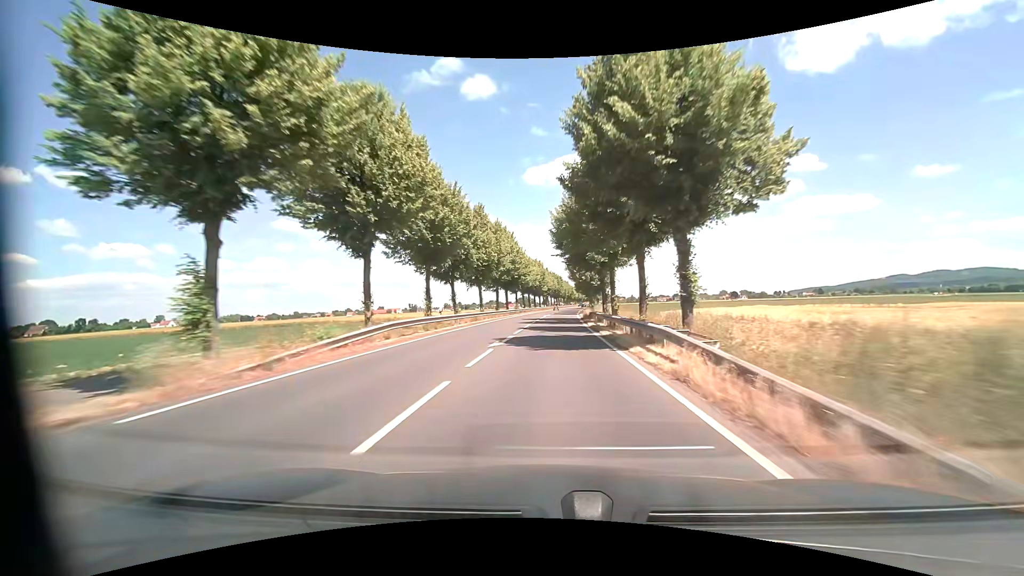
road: primary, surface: asphalt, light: Day
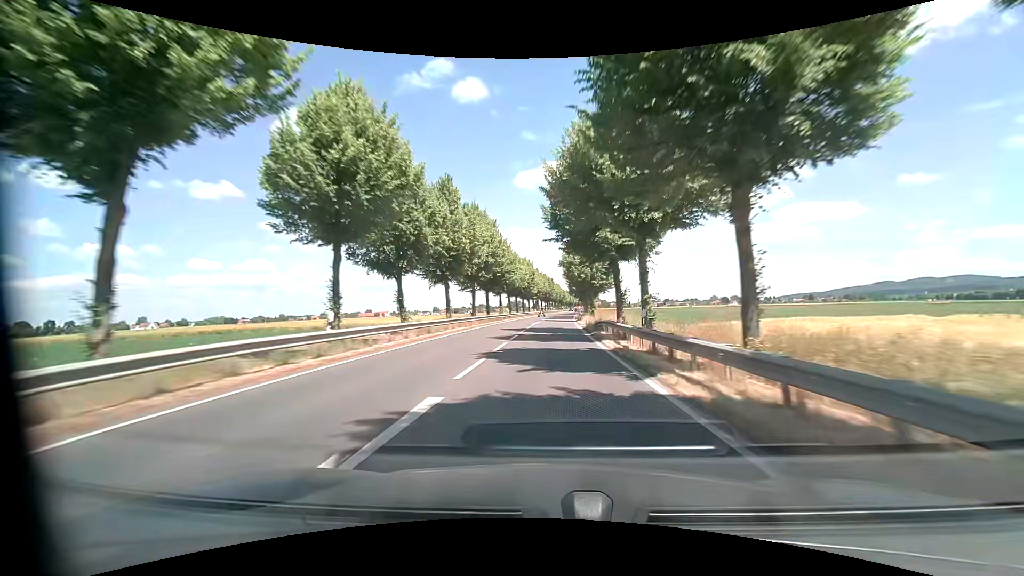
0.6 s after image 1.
(+0.1, +13.1) m; +1°
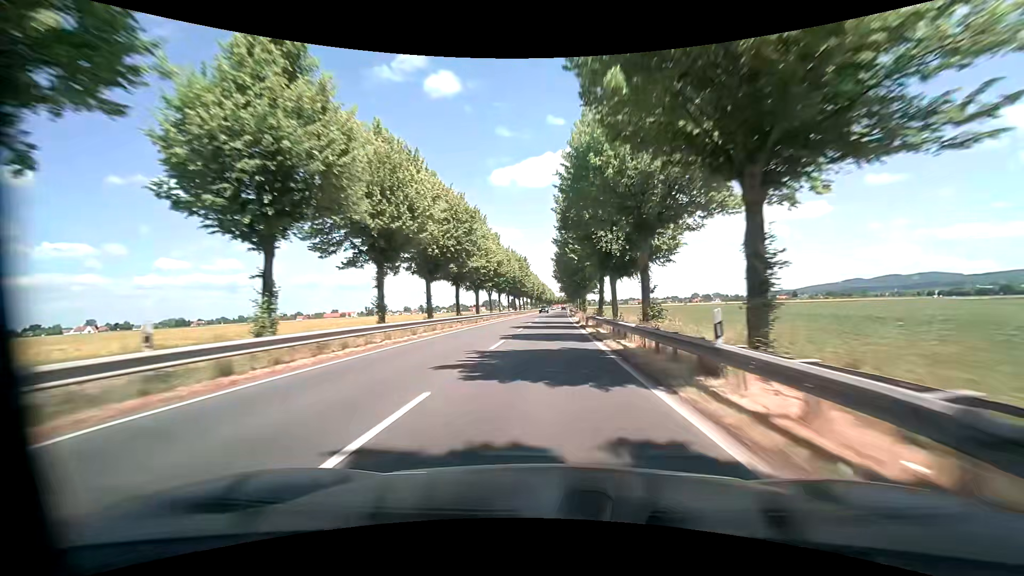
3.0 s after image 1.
(+1.5, +54.3) m; +3°
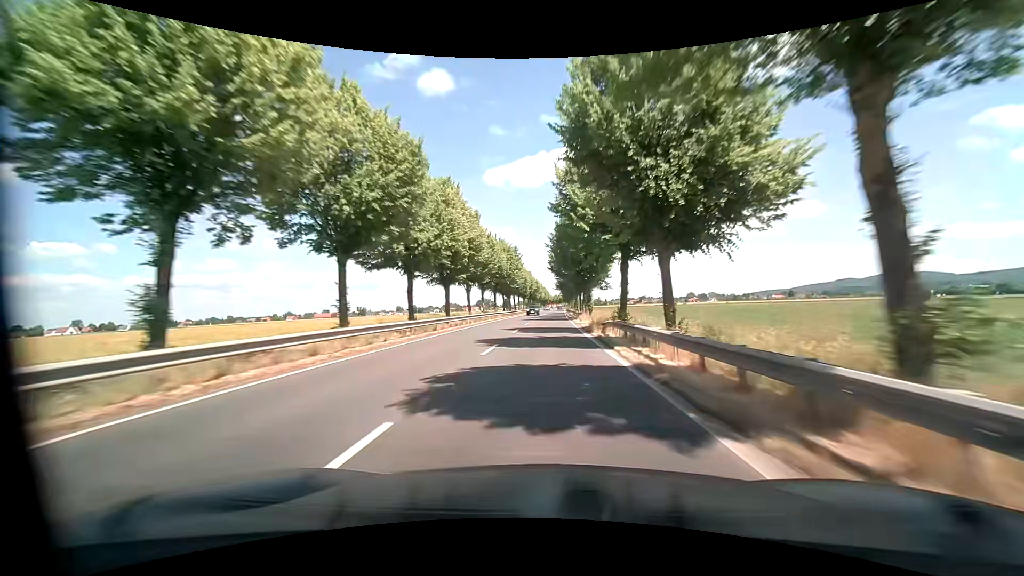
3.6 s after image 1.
(+0.1, +14.0) m; +1°
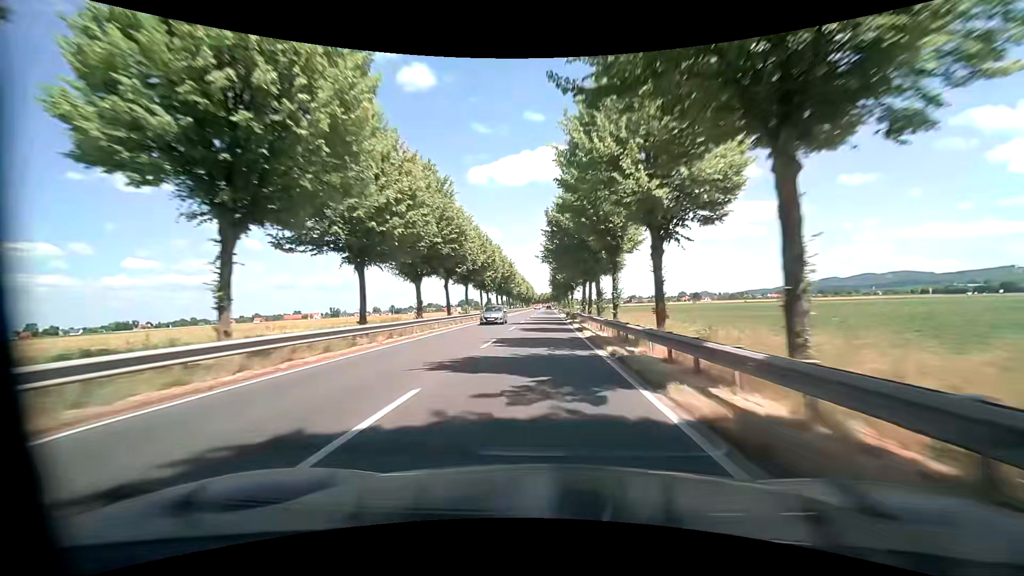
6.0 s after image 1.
(+1.2, +57.4) m; +2°
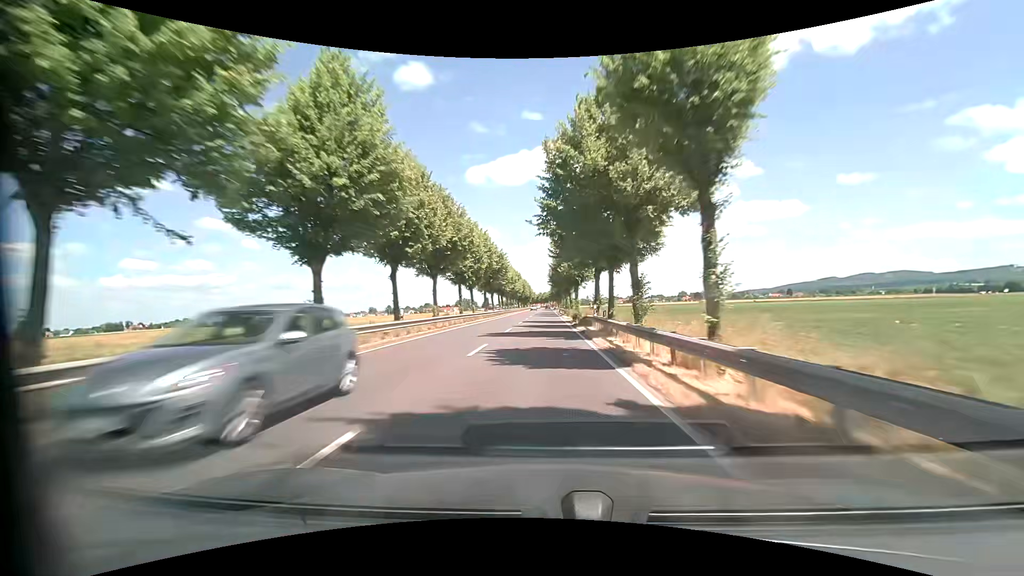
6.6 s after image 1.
(+0.1, +14.6) m; 0°
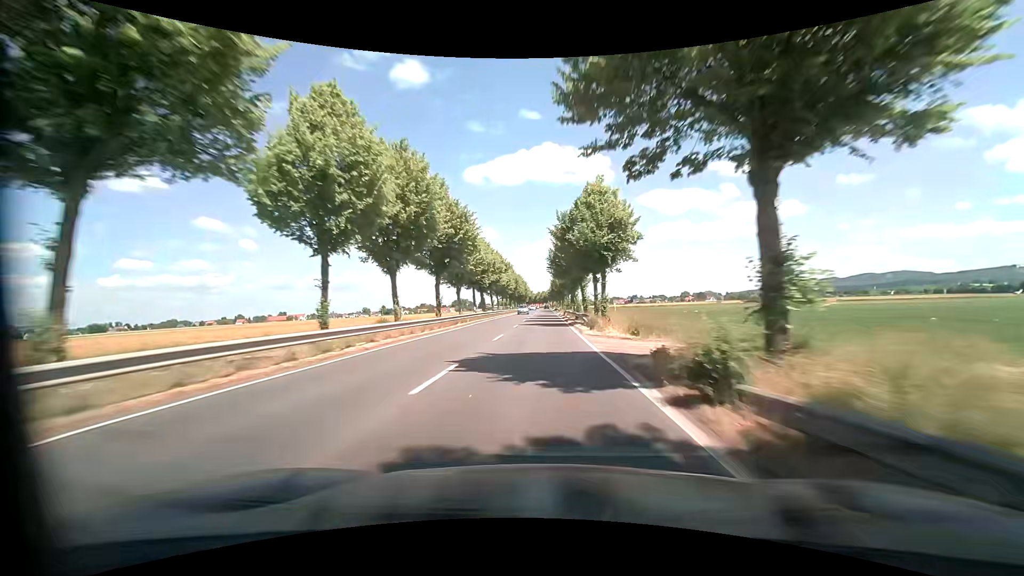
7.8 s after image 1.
(+0.1, +29.6) m; 0°
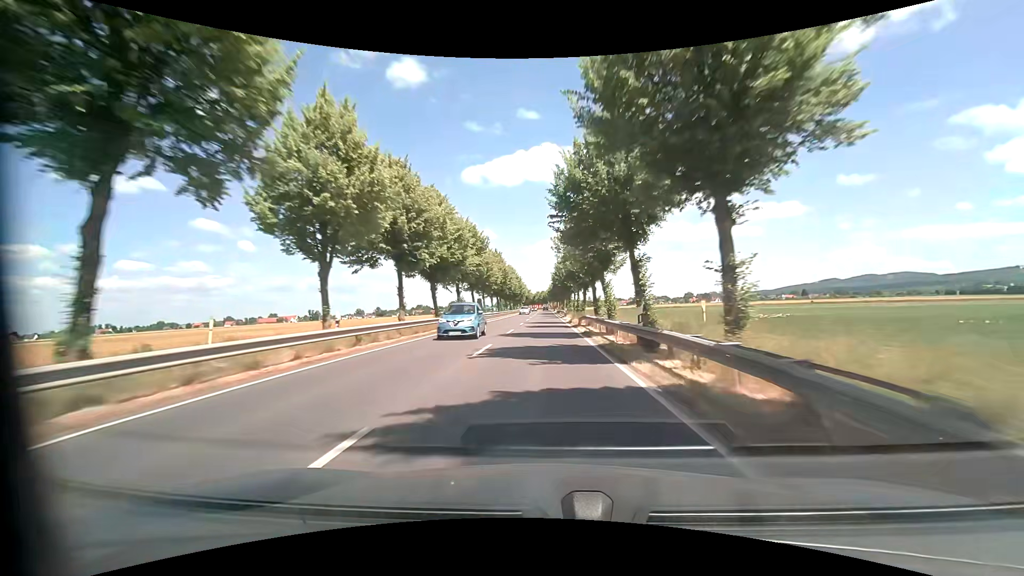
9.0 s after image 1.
(0.0, +30.0) m; 0°
